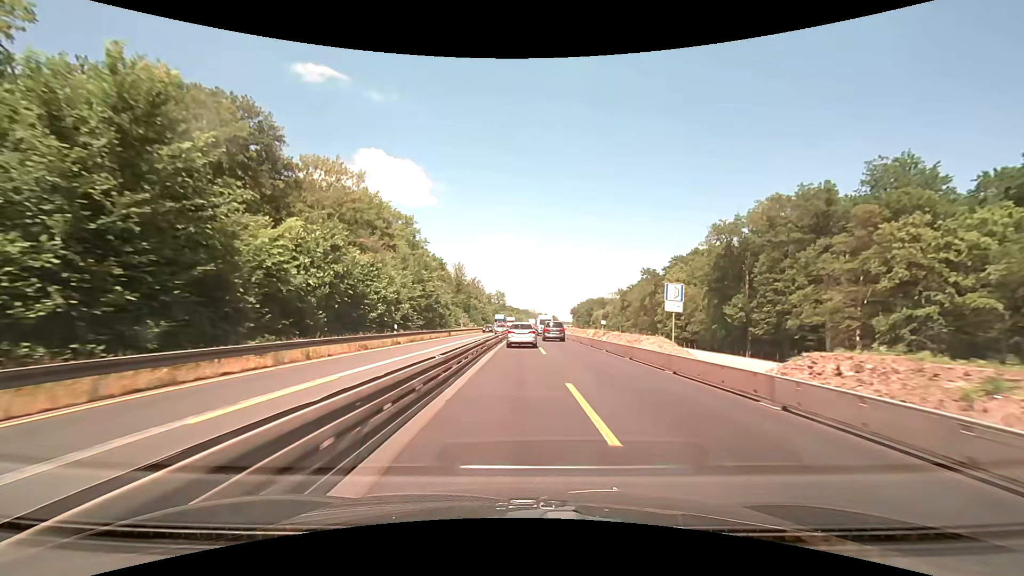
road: motorway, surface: concrete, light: Day
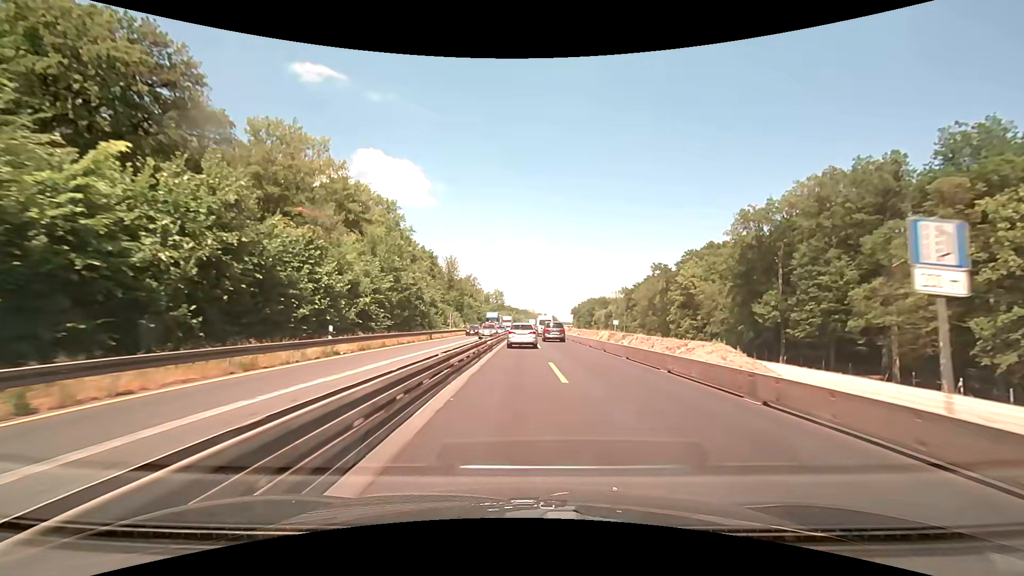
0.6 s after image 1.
(0.0, +11.5) m; 0°
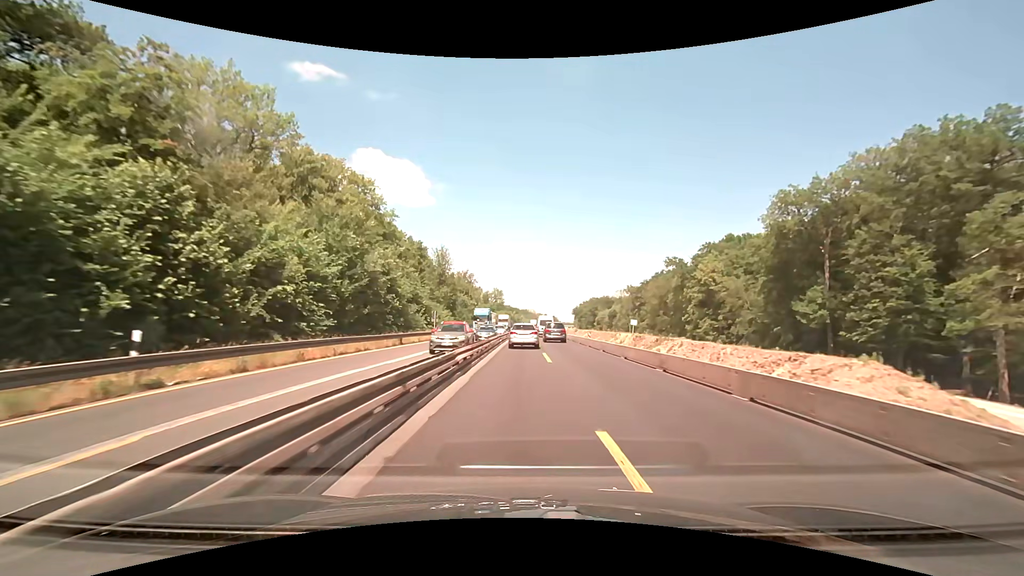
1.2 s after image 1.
(0.0, +11.5) m; 0°
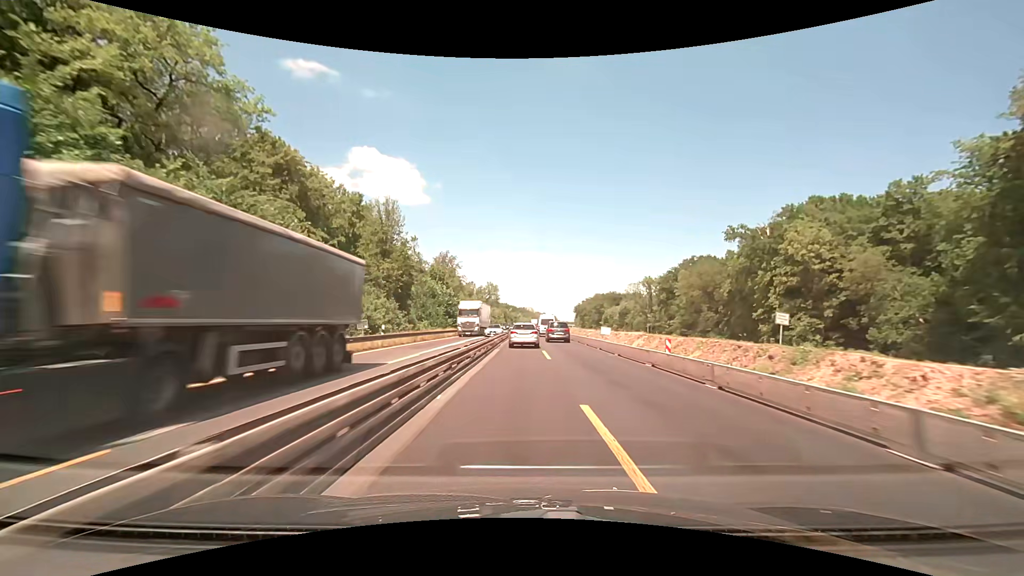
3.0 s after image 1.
(+0.1, +34.5) m; 0°
(0, +10) (0, +20) (0, +30) (0, +40) (0, +50) (0, +60) (0, +70) (0, +80) (0, +90) (0, +100) m
